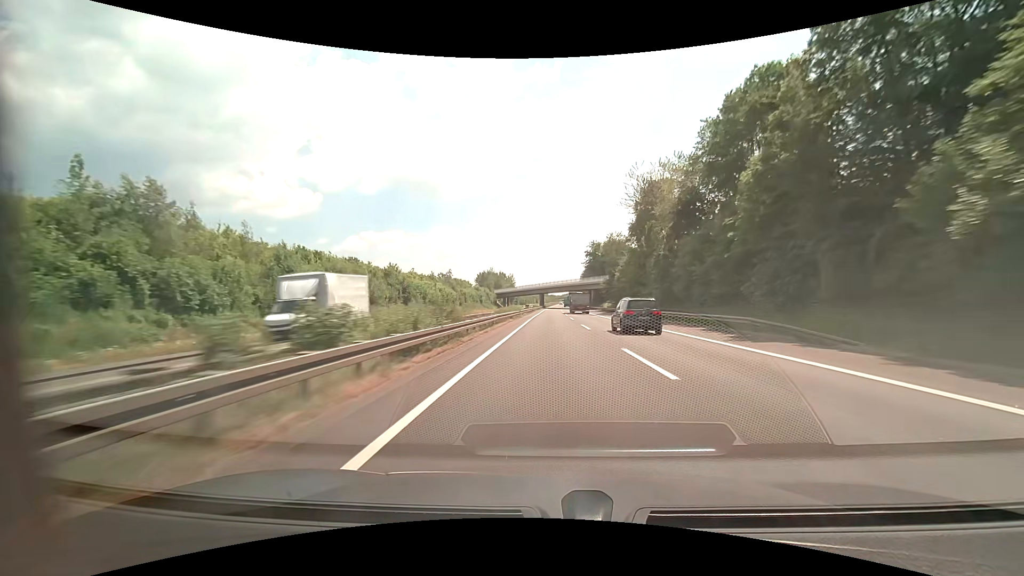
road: motorway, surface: asphalt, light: Day
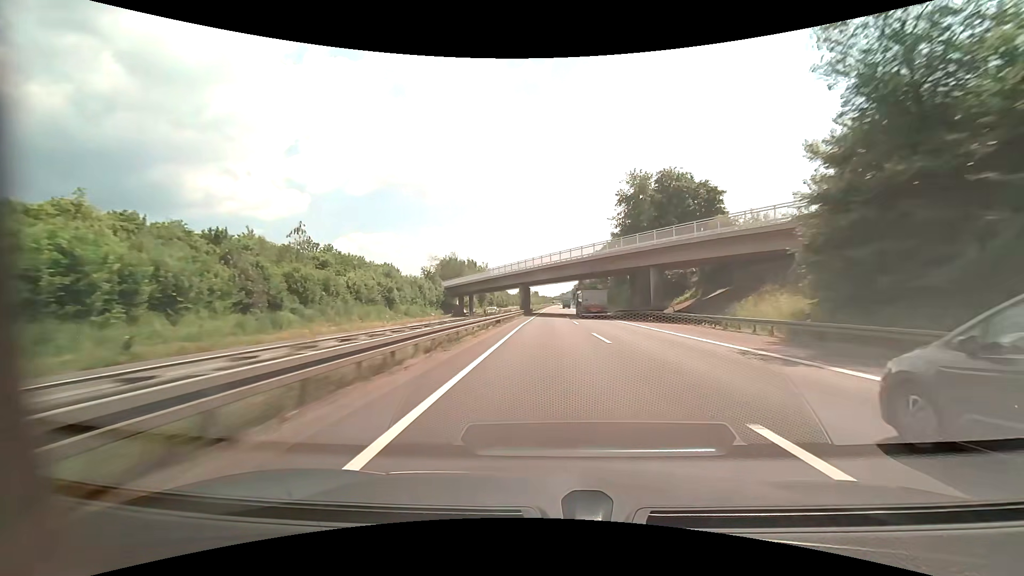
(+0.7, +82.2) m; +1°
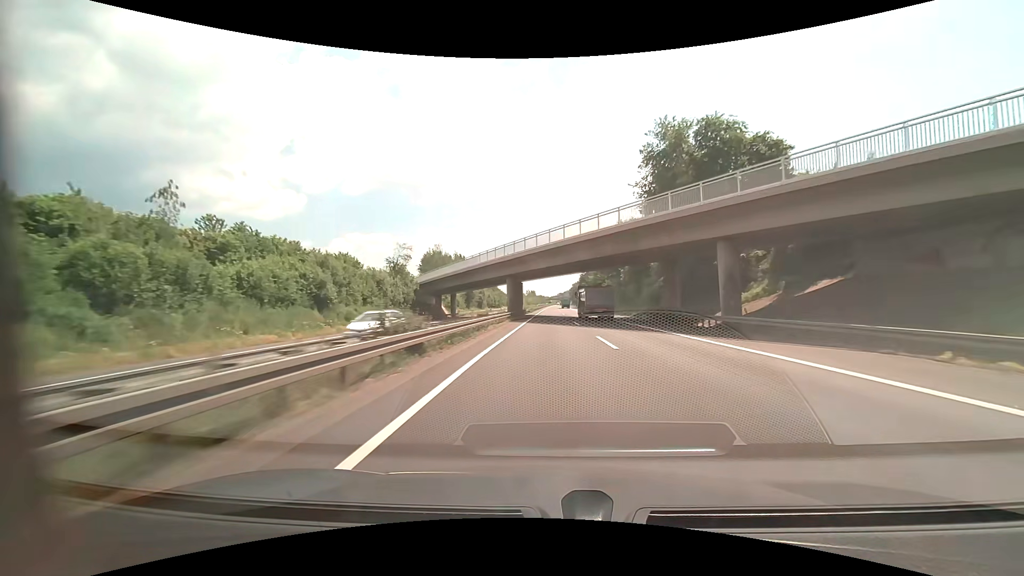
(+0.1, +20.5) m; 0°
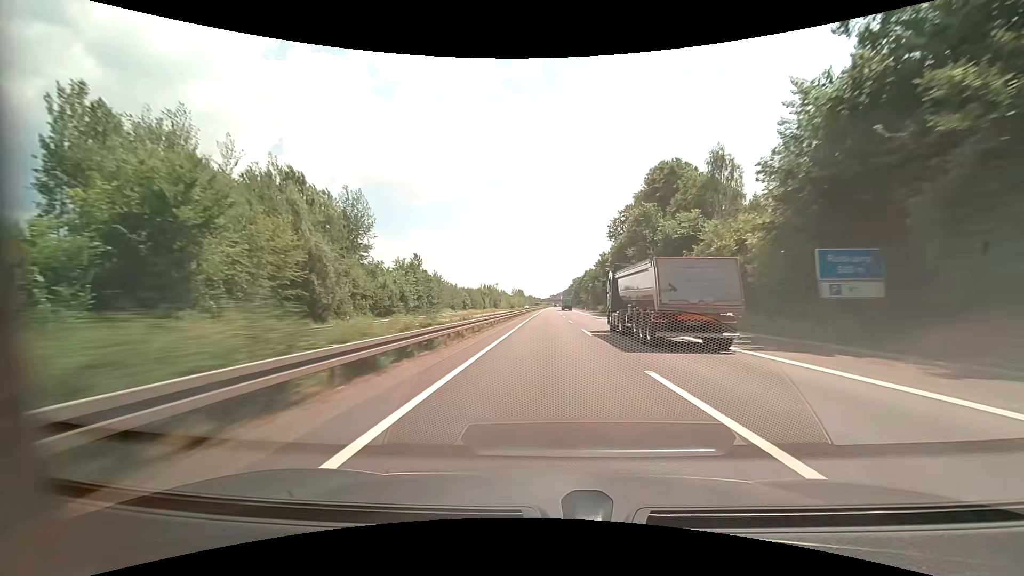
(+0.6, +102.5) m; +1°
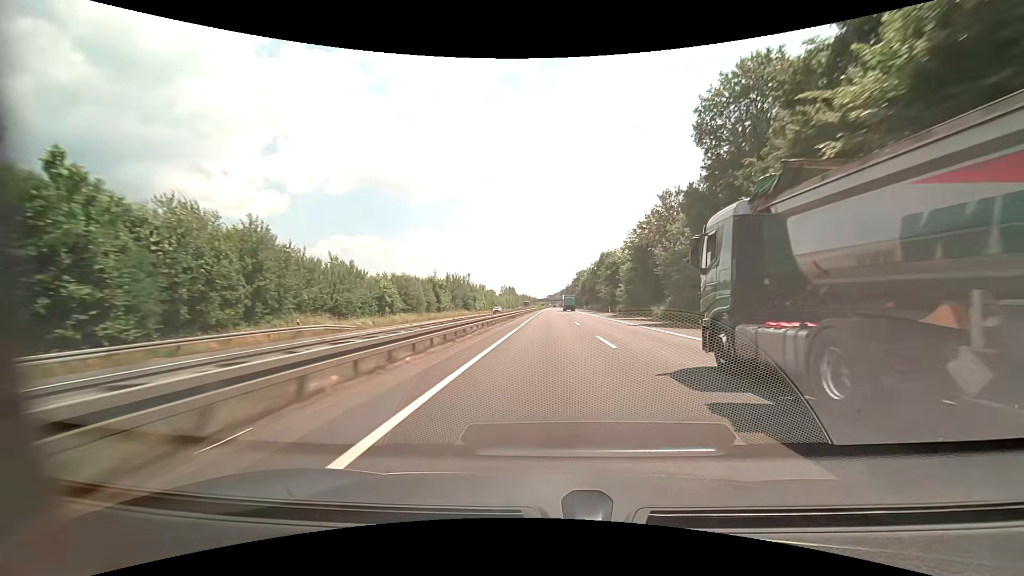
(+0.1, +61.4) m; 0°
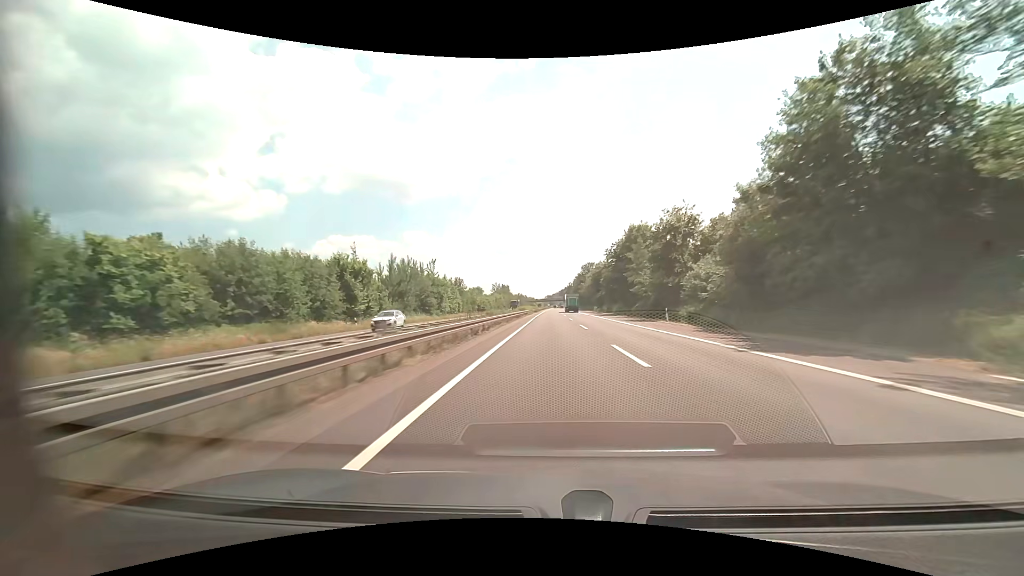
(+0.2, +40.9) m; 0°
